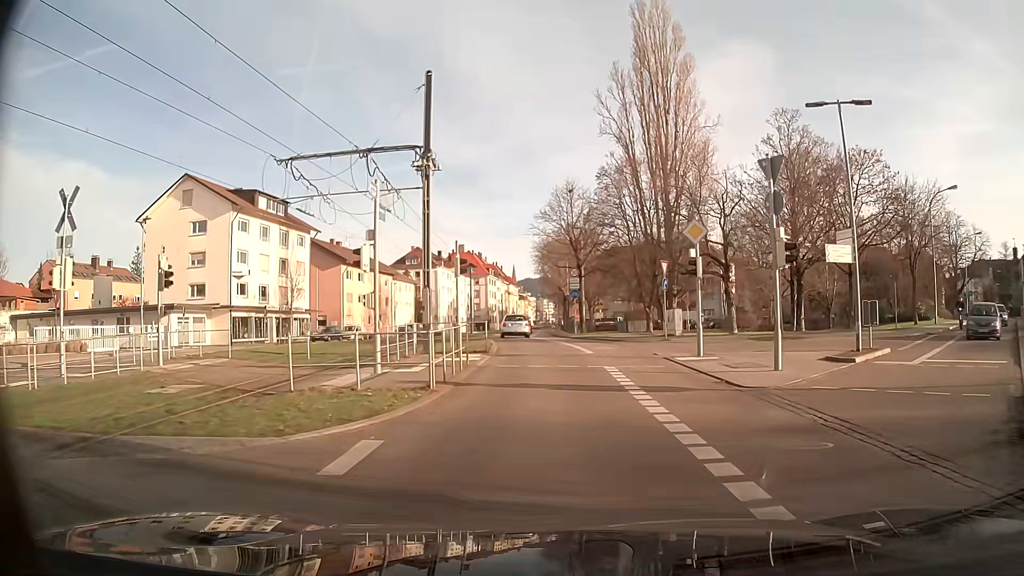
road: secondary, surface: asphalt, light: Day
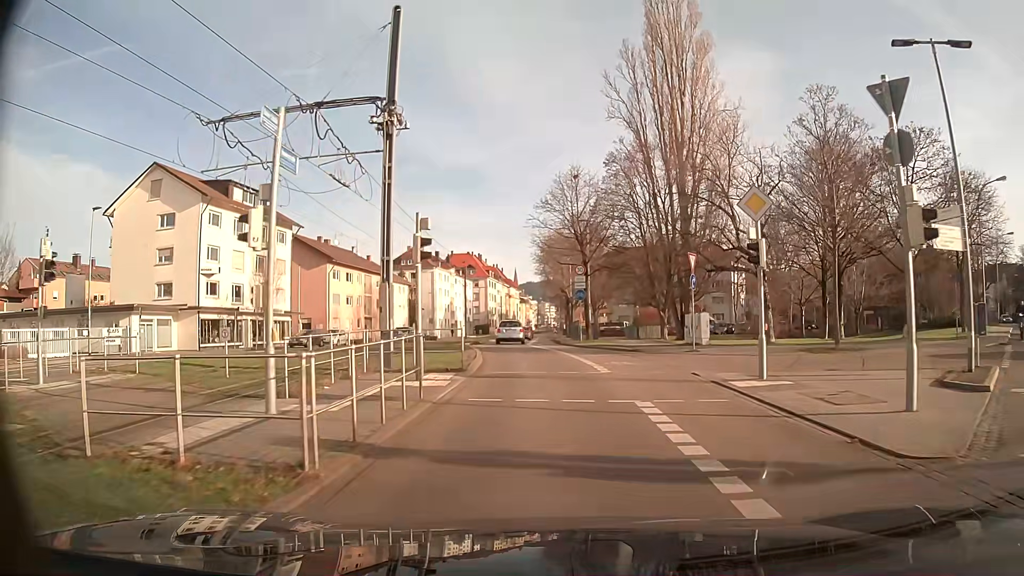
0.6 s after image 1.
(0.0, +5.9) m; 0°
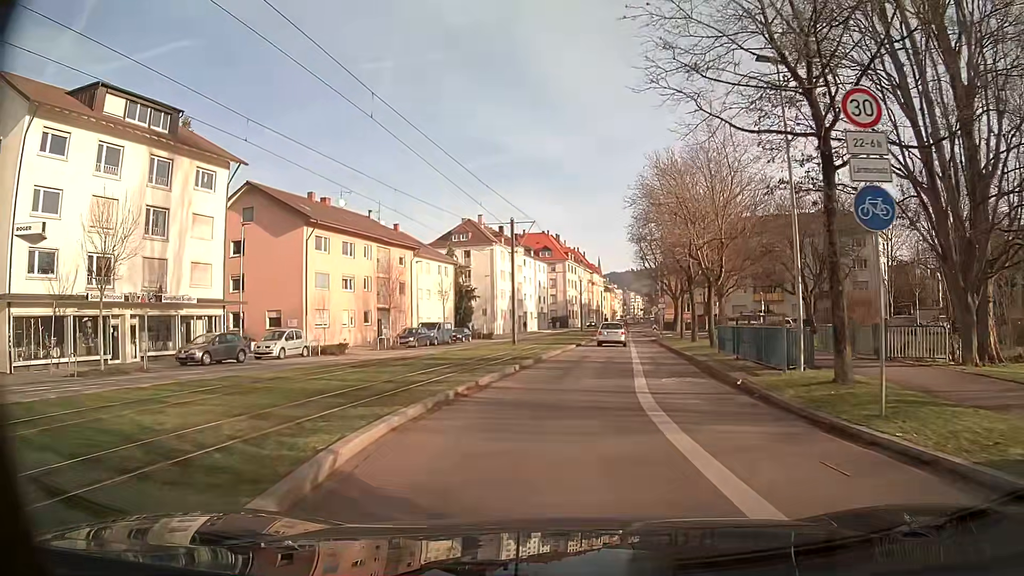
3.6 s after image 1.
(-1.7, +28.0) m; -7°
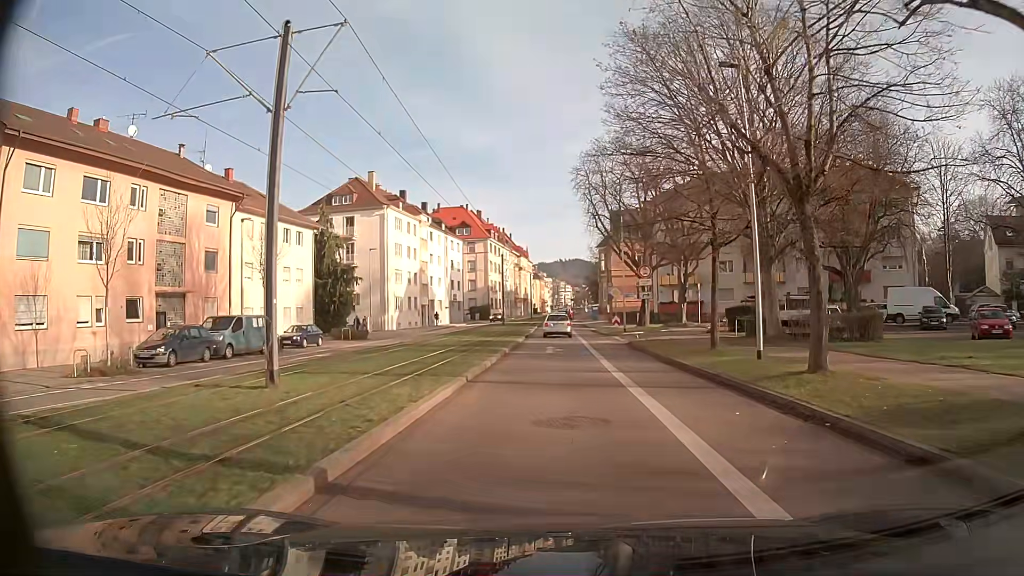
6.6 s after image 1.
(+1.7, +26.1) m; +6°
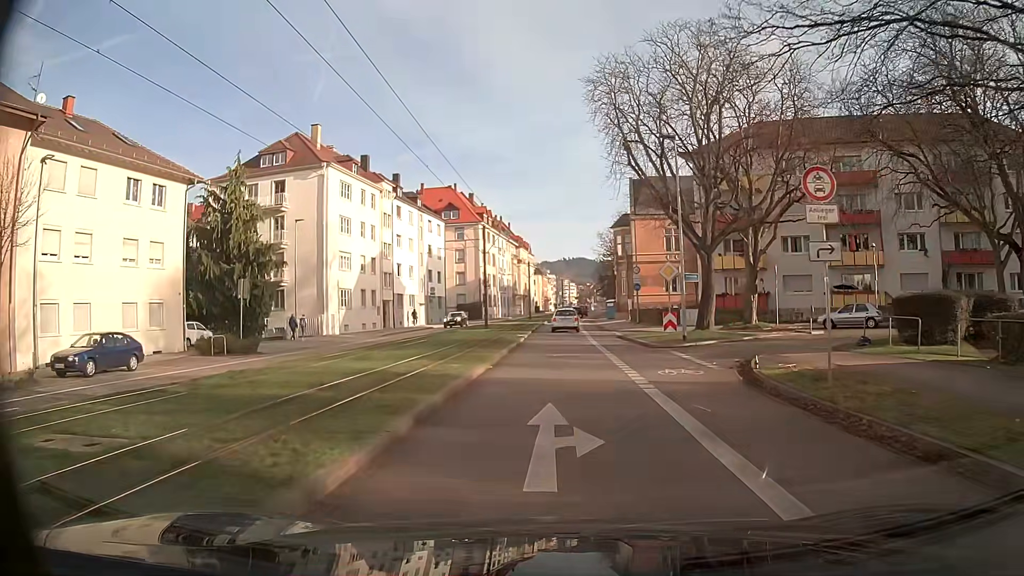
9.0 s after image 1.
(-0.2, +20.3) m; 0°
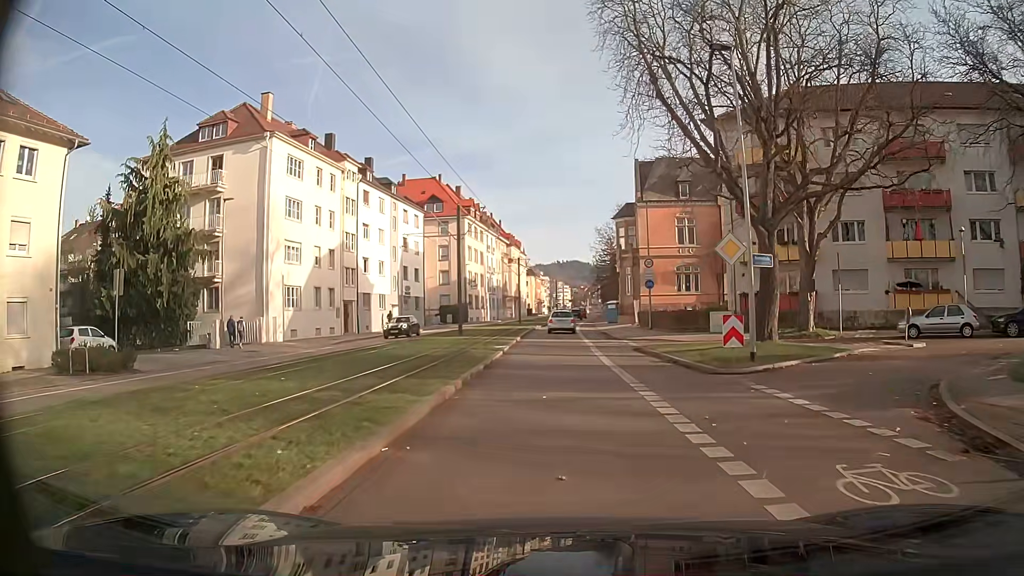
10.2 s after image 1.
(+0.1, +10.0) m; +1°
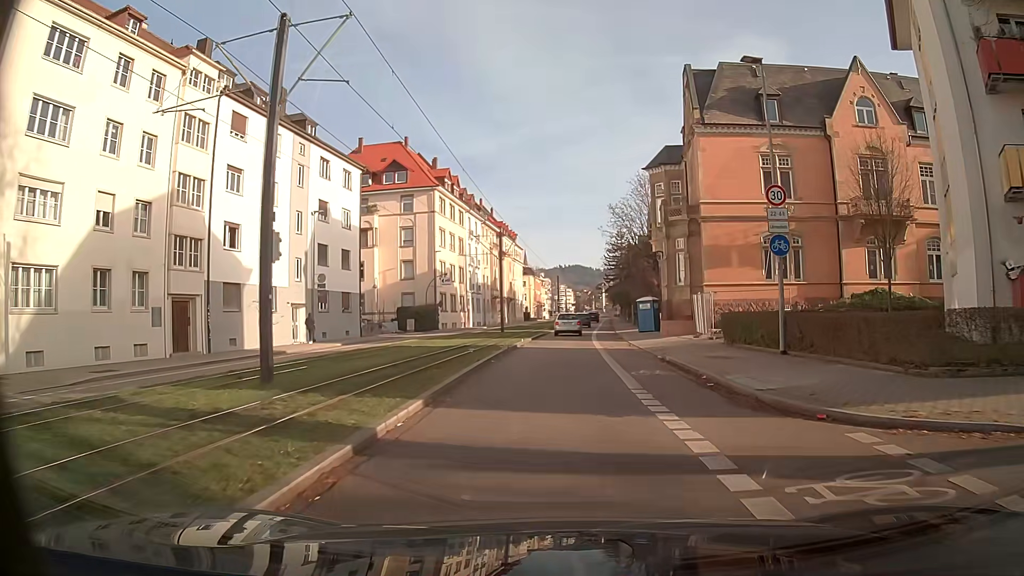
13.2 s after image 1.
(+0.2, +25.2) m; 0°
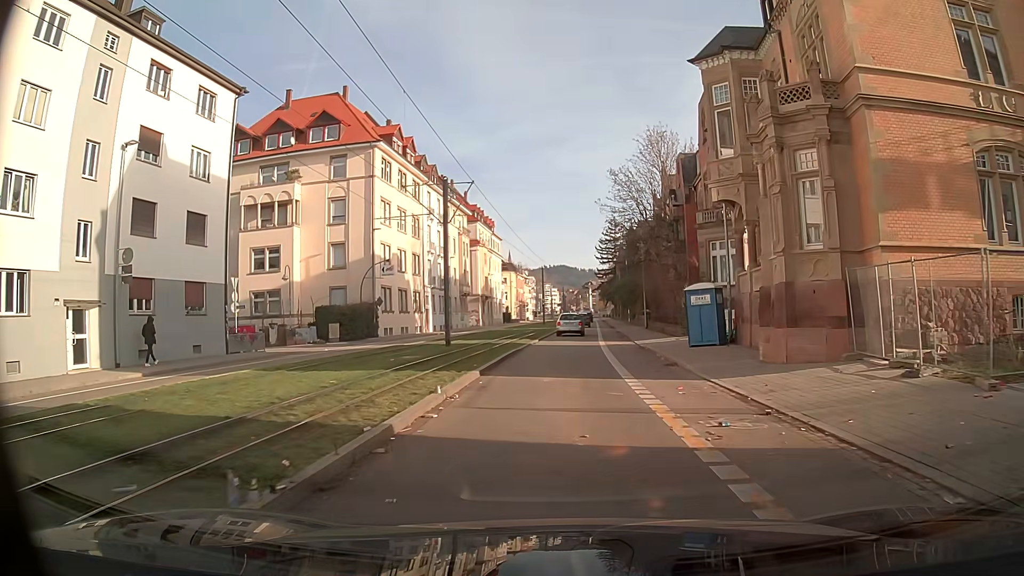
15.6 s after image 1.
(+0.1, +19.8) m; +2°
(0, +10) (0, +20) (+1, +30) (+1, +40) (+1, +50) (+2, +60) (+2, +70) (+3, +80) (+4, +90) (+4, +100) m
